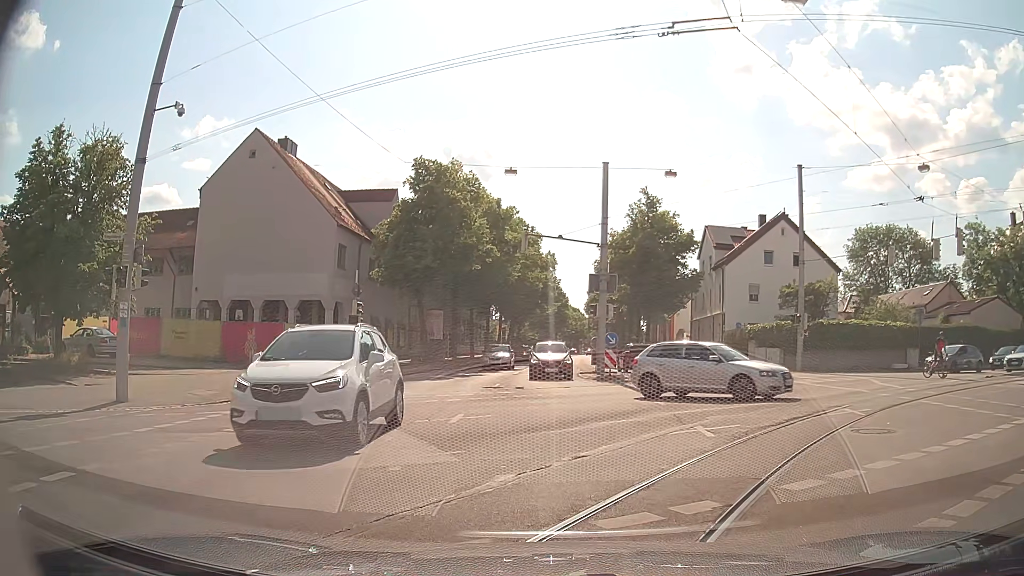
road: tertiary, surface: asphalt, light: Day
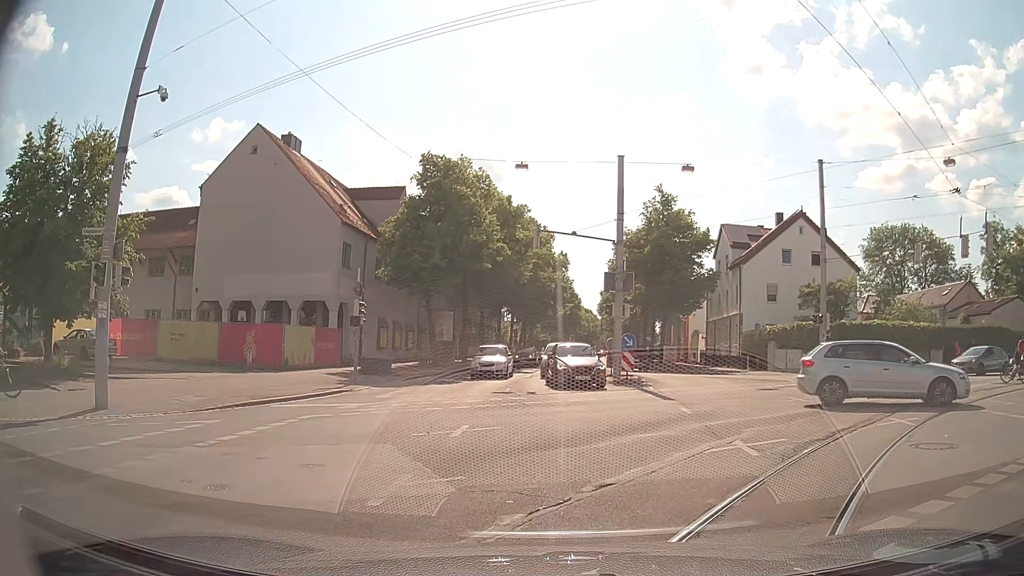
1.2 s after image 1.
(0.0, +1.4) m; 0°
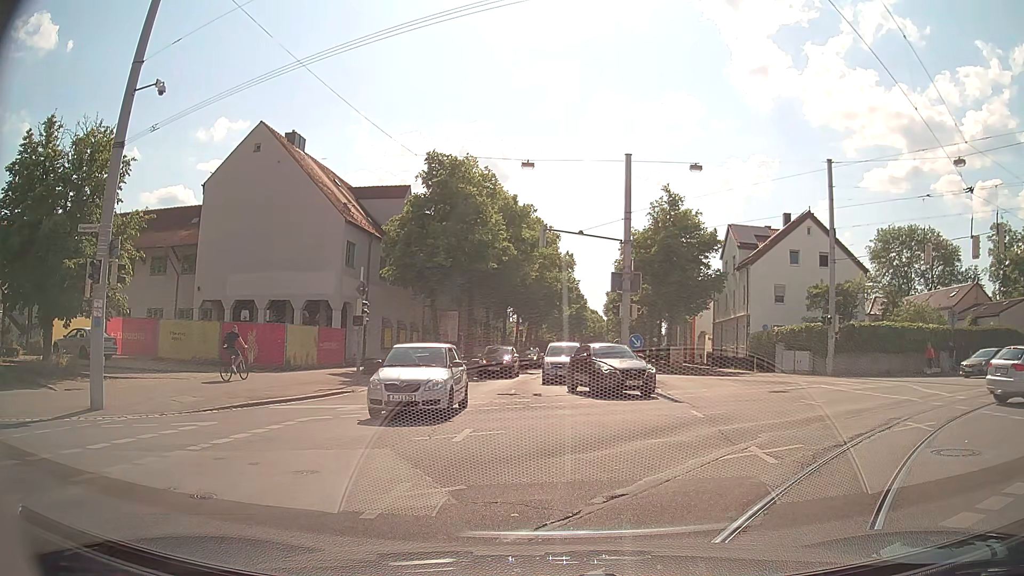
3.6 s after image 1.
(0.0, +0.5) m; 0°
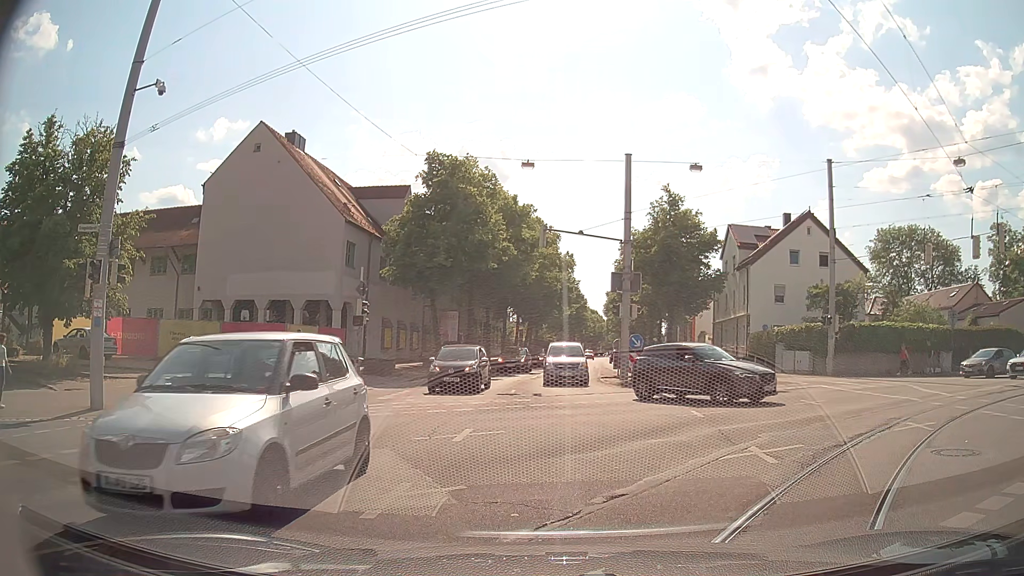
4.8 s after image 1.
(0.0, 0.0) m; 0°
